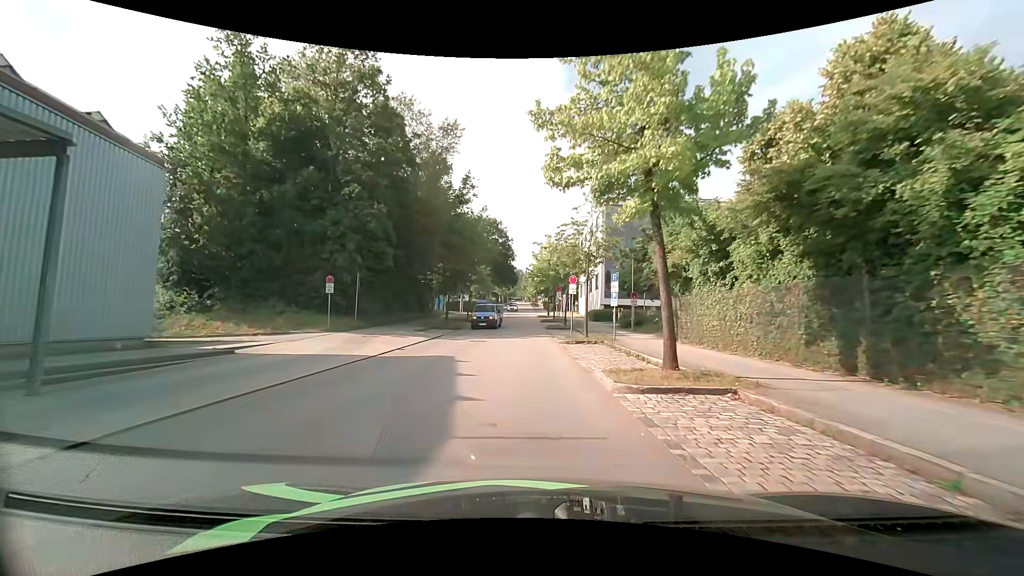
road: residential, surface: asphalt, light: Day
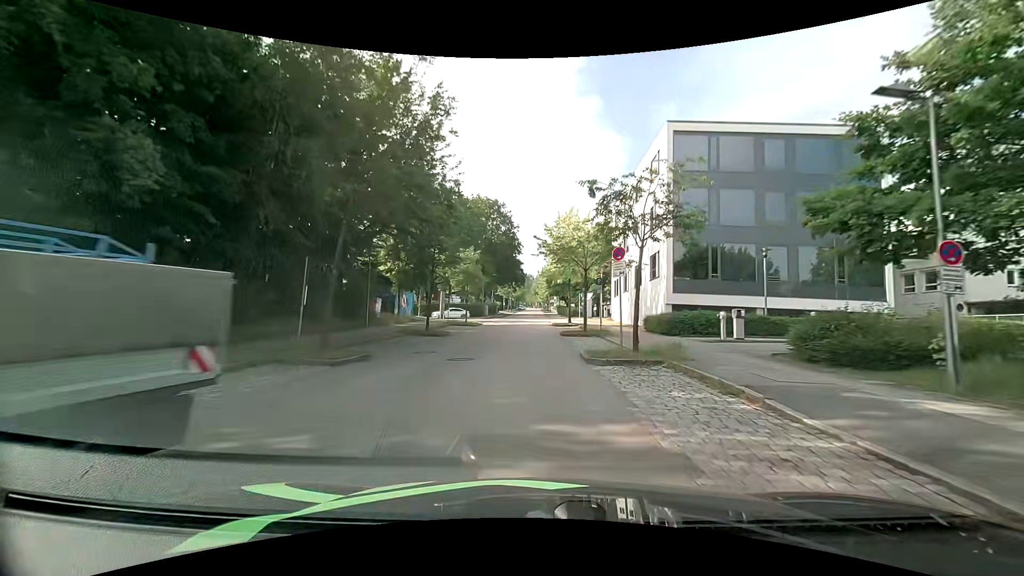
(-0.5, +23.8) m; -2°
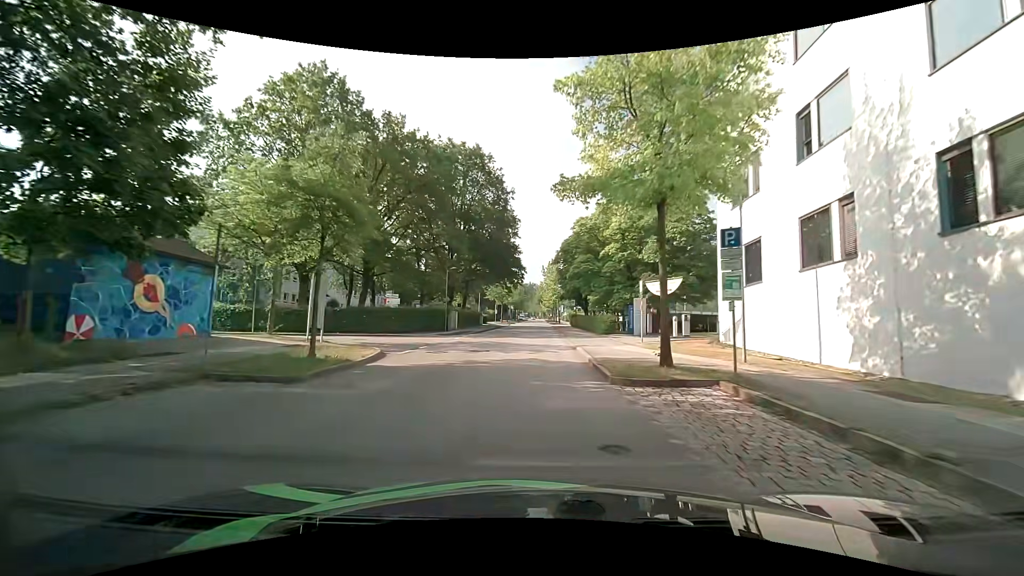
(-0.2, +31.2) m; -1°
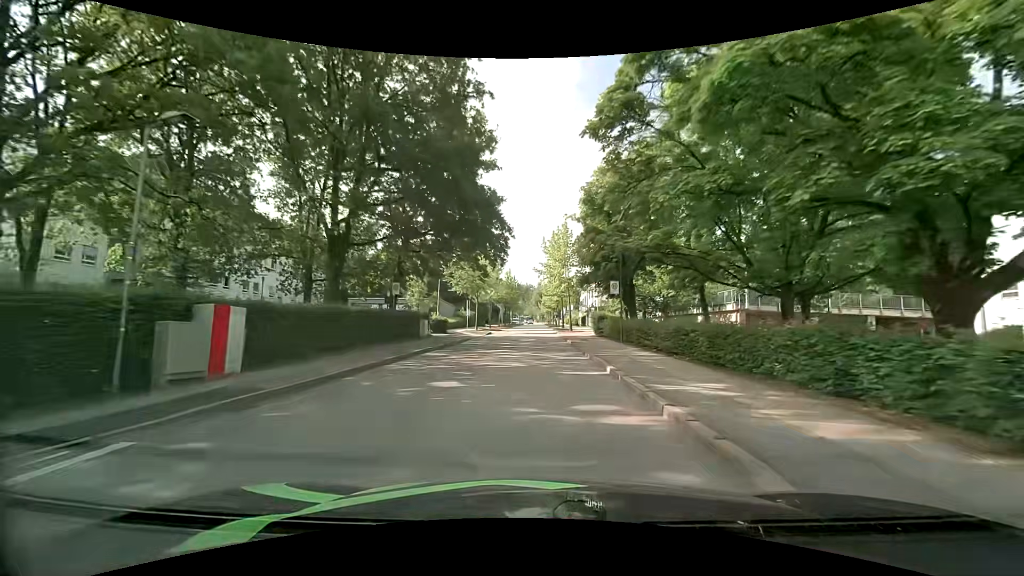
(-0.2, +31.9) m; 0°
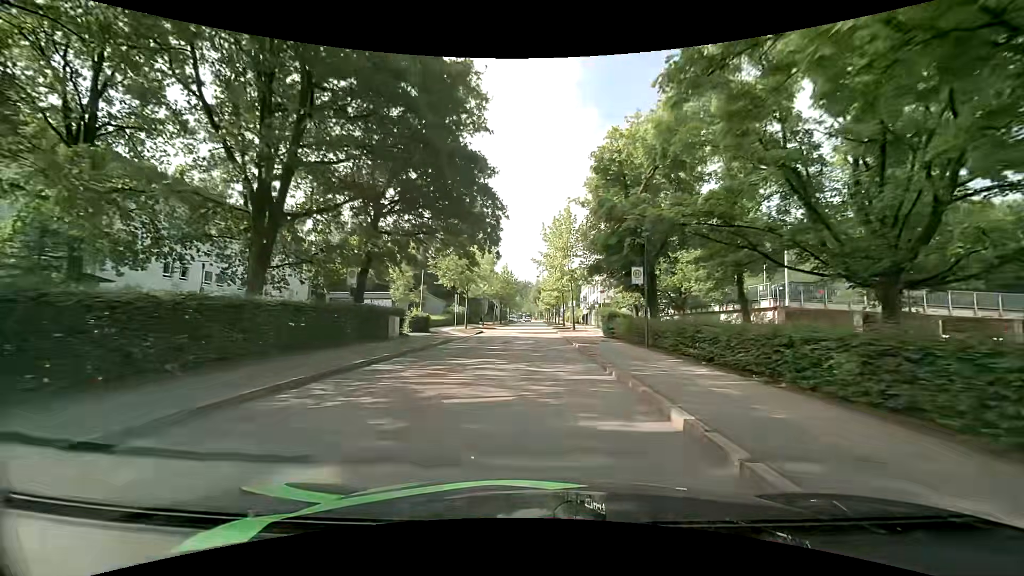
(0.0, +6.3) m; 0°
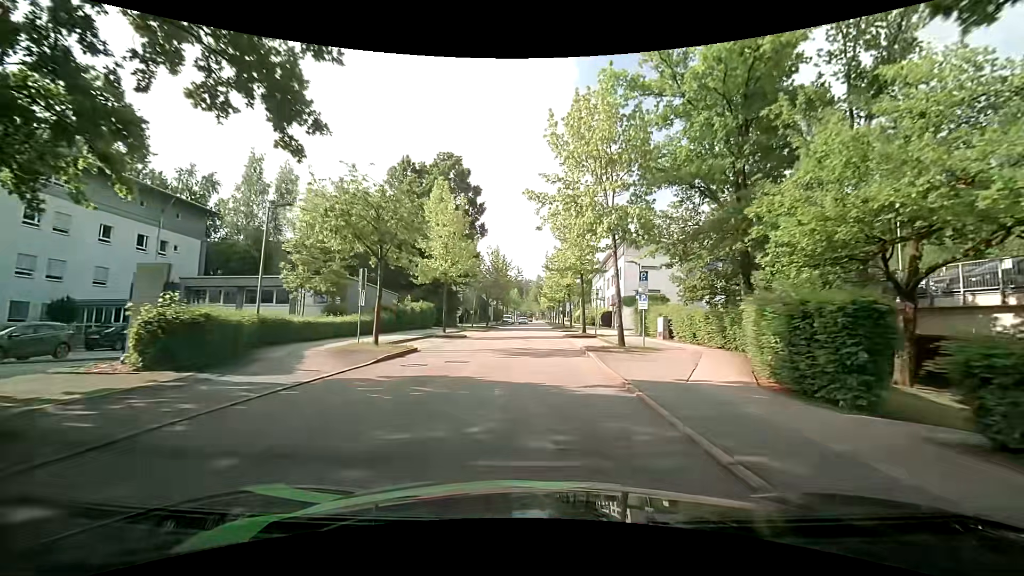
(0.0, +24.4) m; -1°
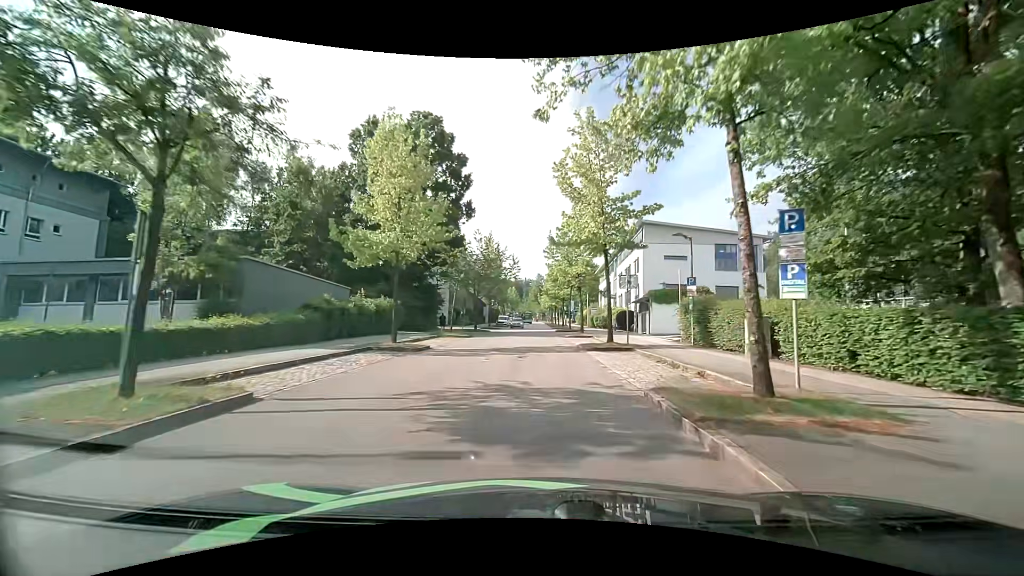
(+0.2, +11.8) m; +1°
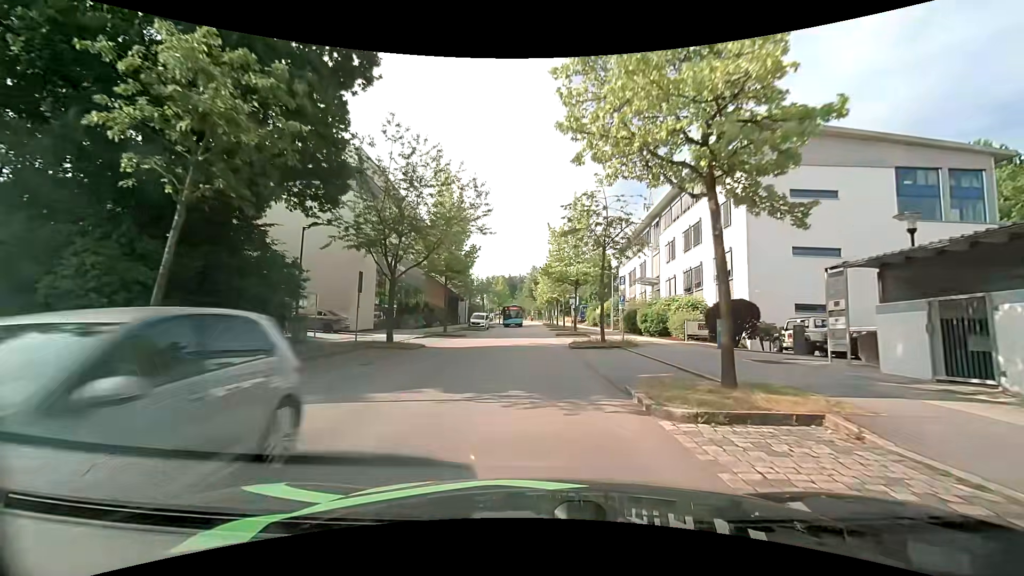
(+0.2, +27.7) m; +1°
(0, +10) (0, +20) (0, +30) (0, +40) (0, +50) (-1, +60) (-1, +70) (-1, +80) (-1, +90) (-1, +100) m
